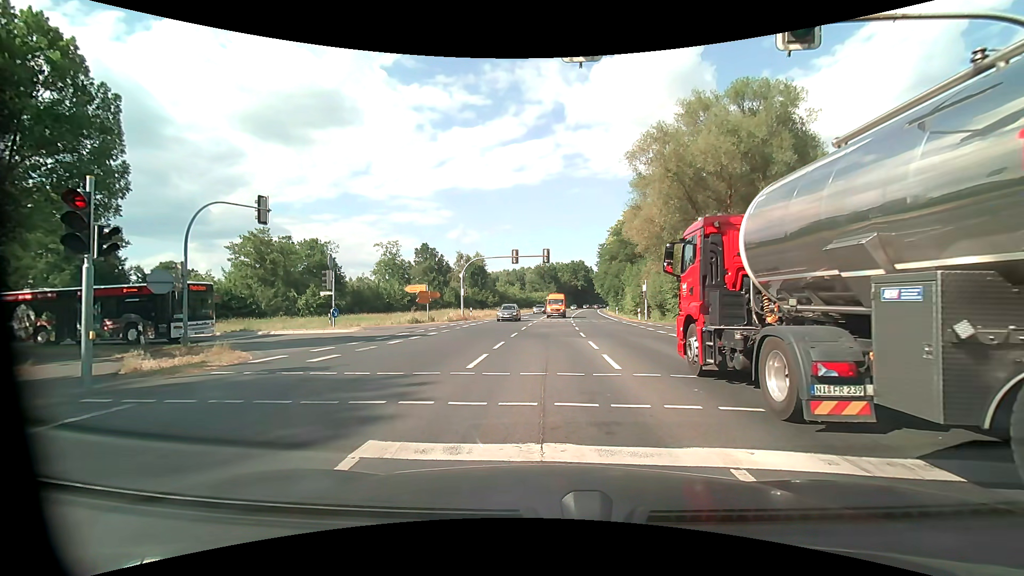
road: primary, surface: asphalt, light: Day
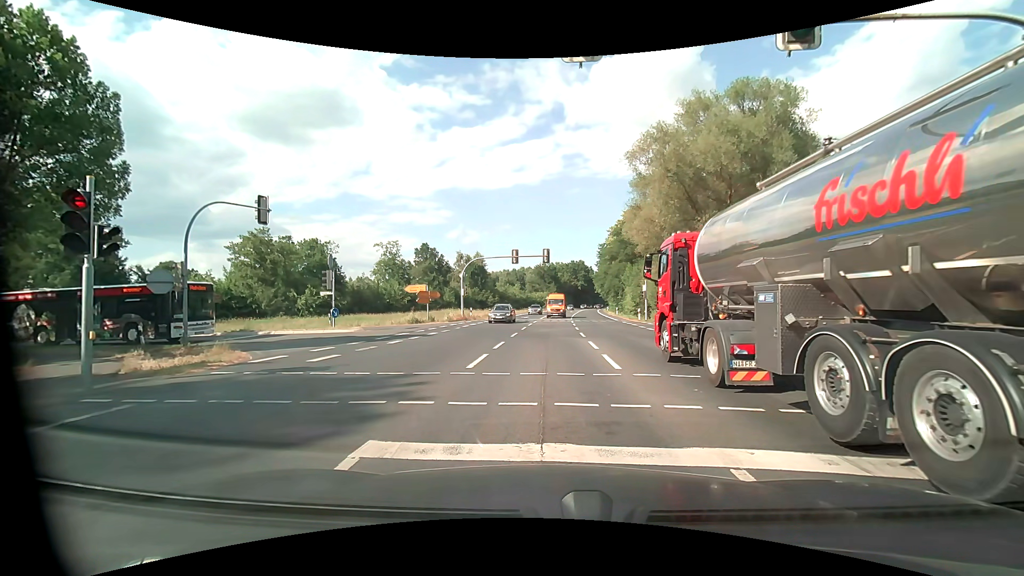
(0.0, 0.0) m; 0°
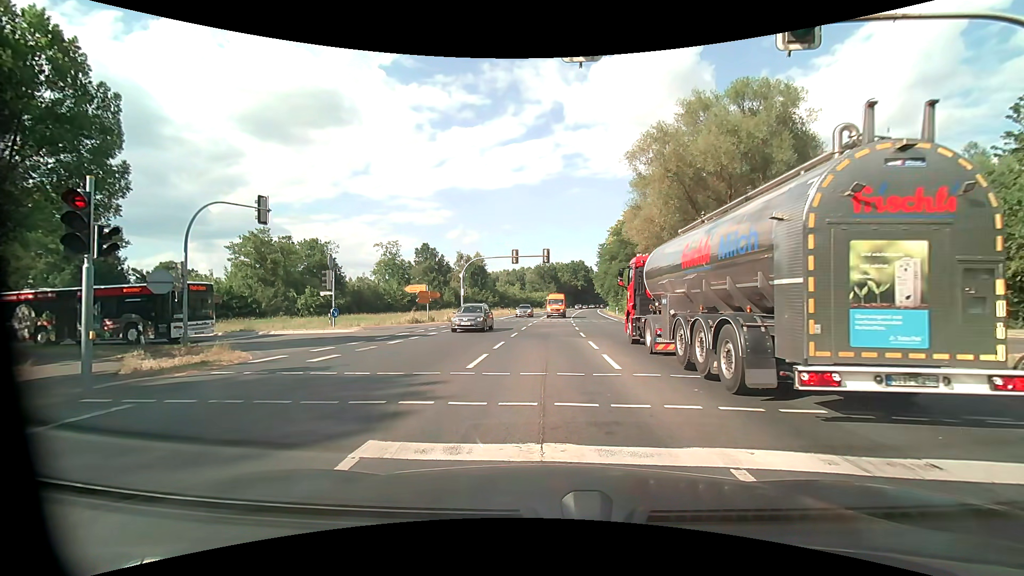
(0.0, 0.0) m; 0°
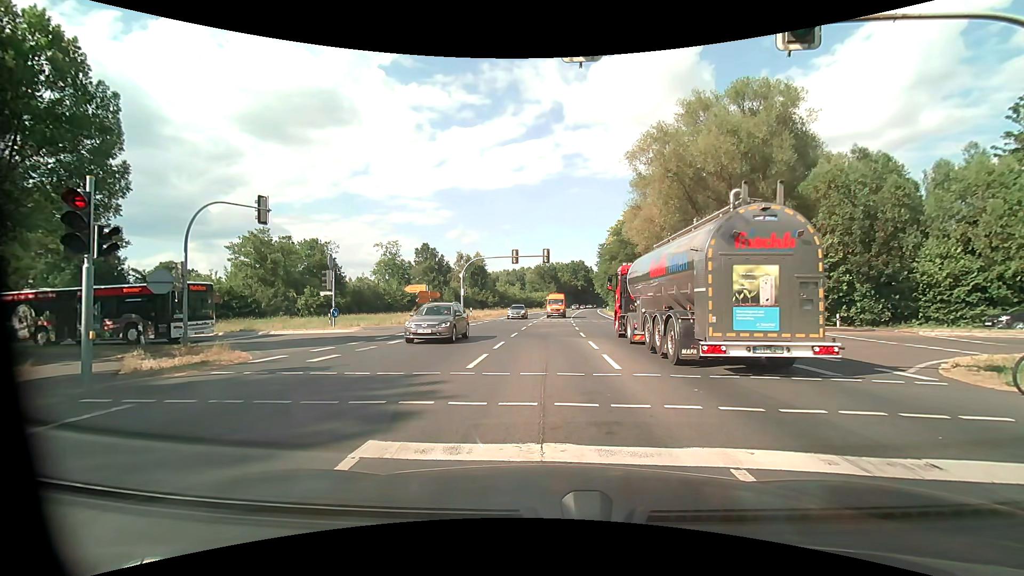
(0.0, 0.0) m; 0°
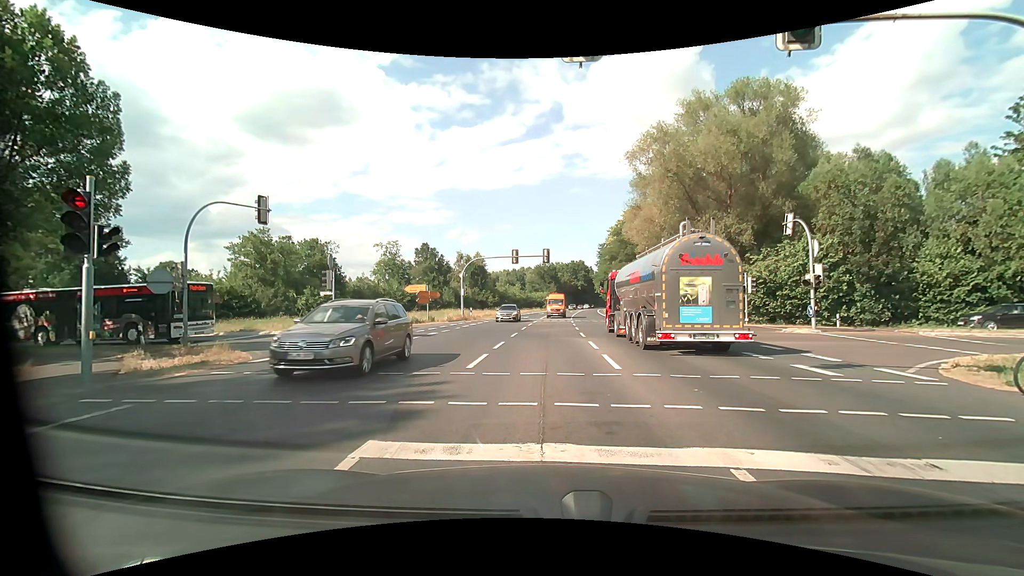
(0.0, 0.0) m; 0°
